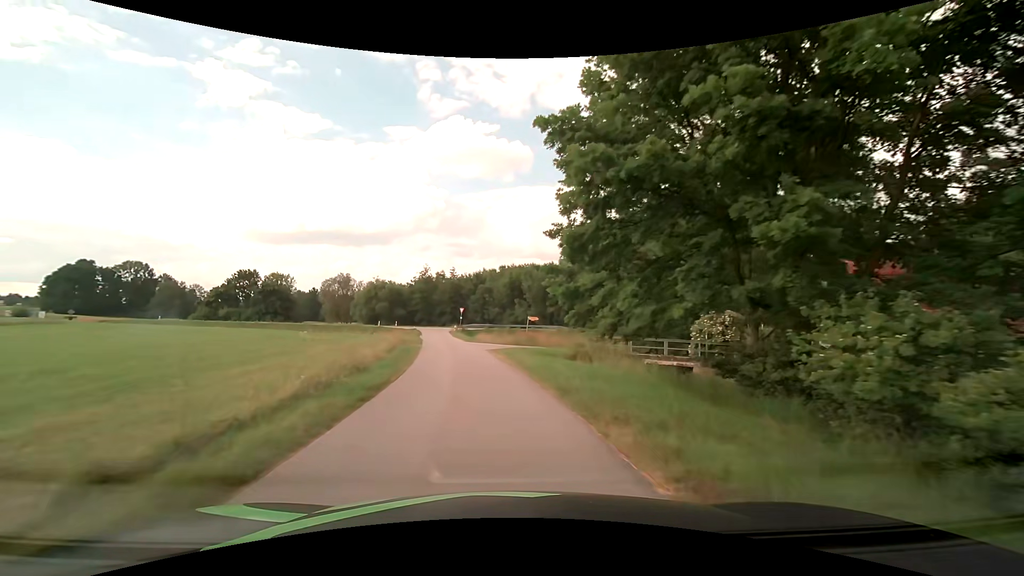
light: Day
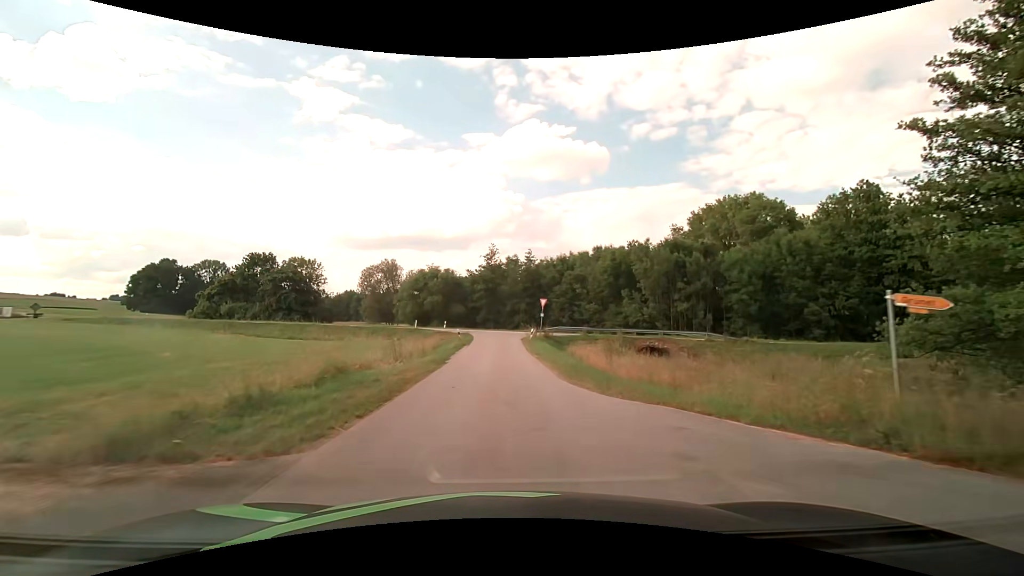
(-3.1, +31.7) m; -9°
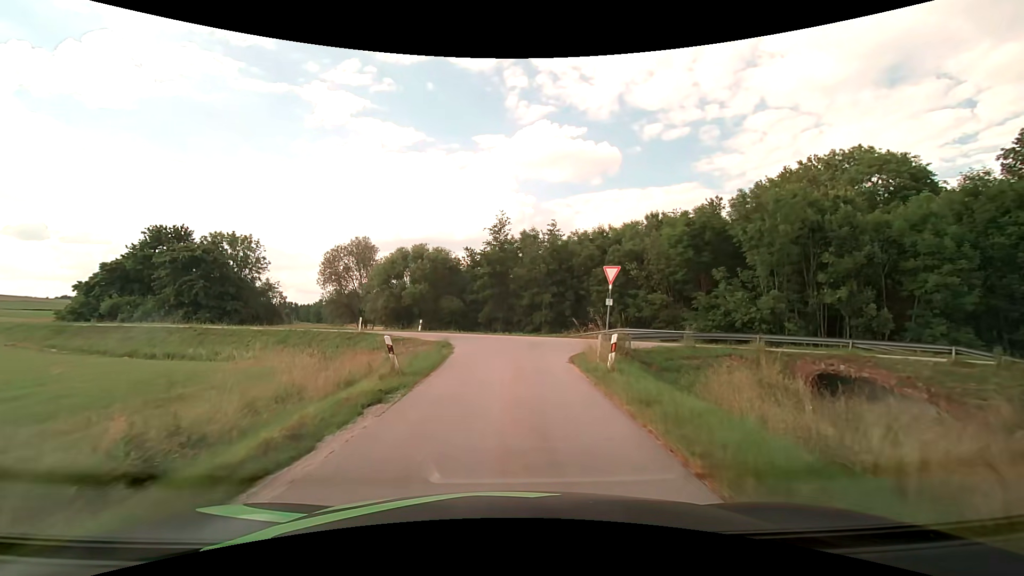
(-0.4, +24.7) m; -2°
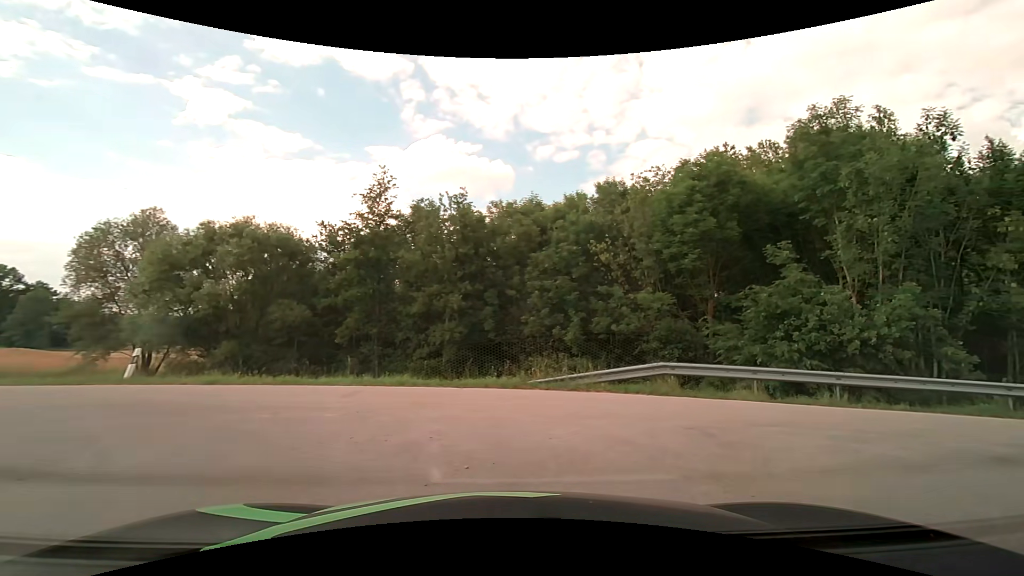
(+0.3, +19.8) m; +12°
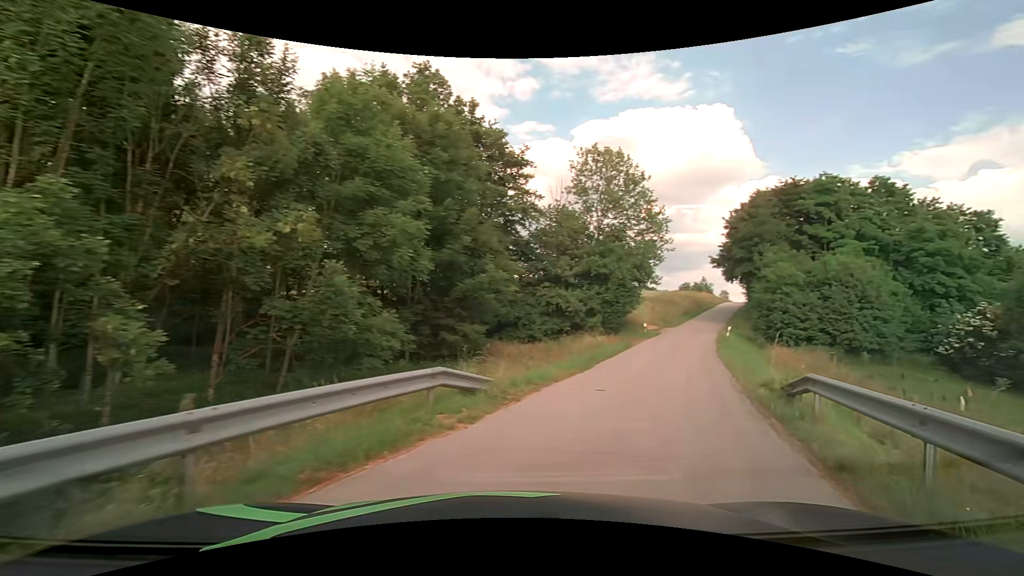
(+7.0, +10.4) m; +74°
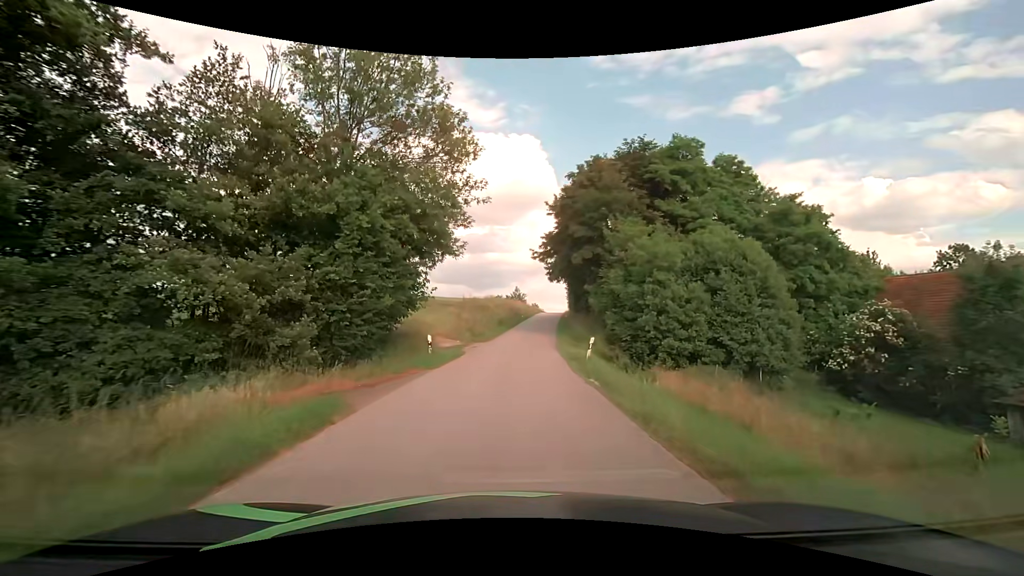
(+6.7, +21.6) m; +22°
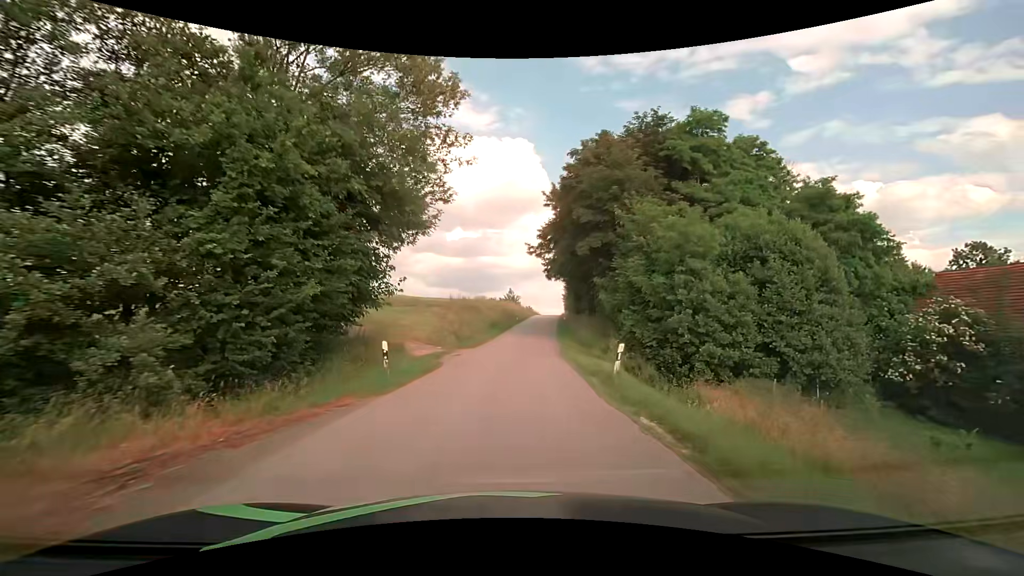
(0.0, +6.1) m; +1°
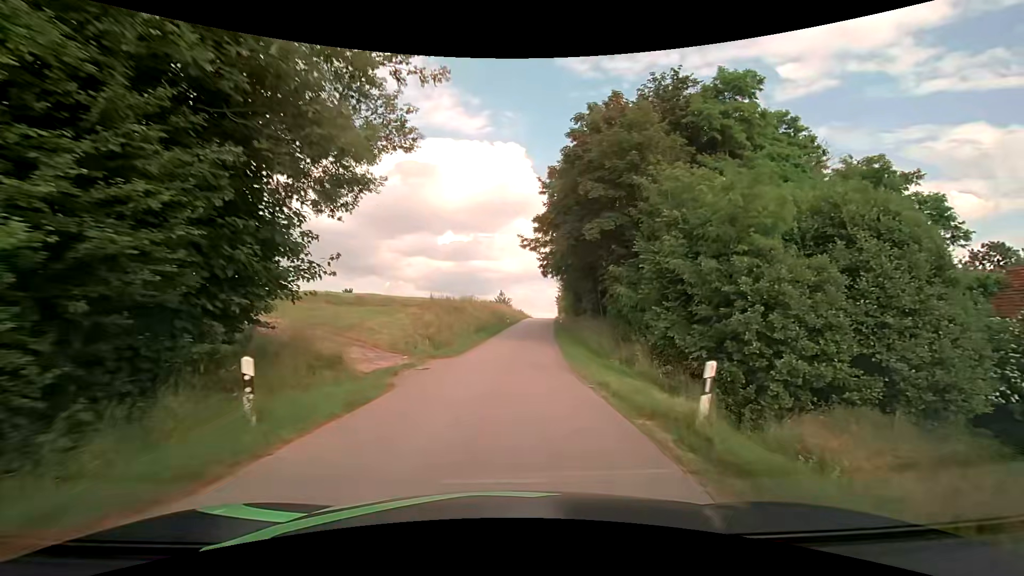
(0.0, +6.5) m; +1°
(0, +10) (+1, +20) (+1, +30) (+2, +40) (+3, +50) (+4, +60) (+5, +70) (+6, +80) (+7, +90) (+8, +100) m
